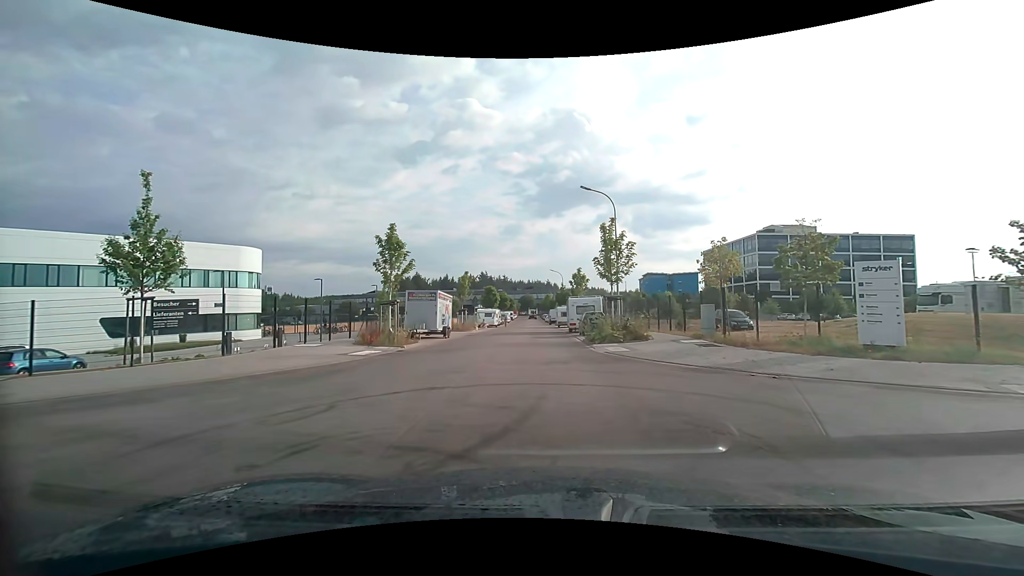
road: tertiary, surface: asphalt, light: Day
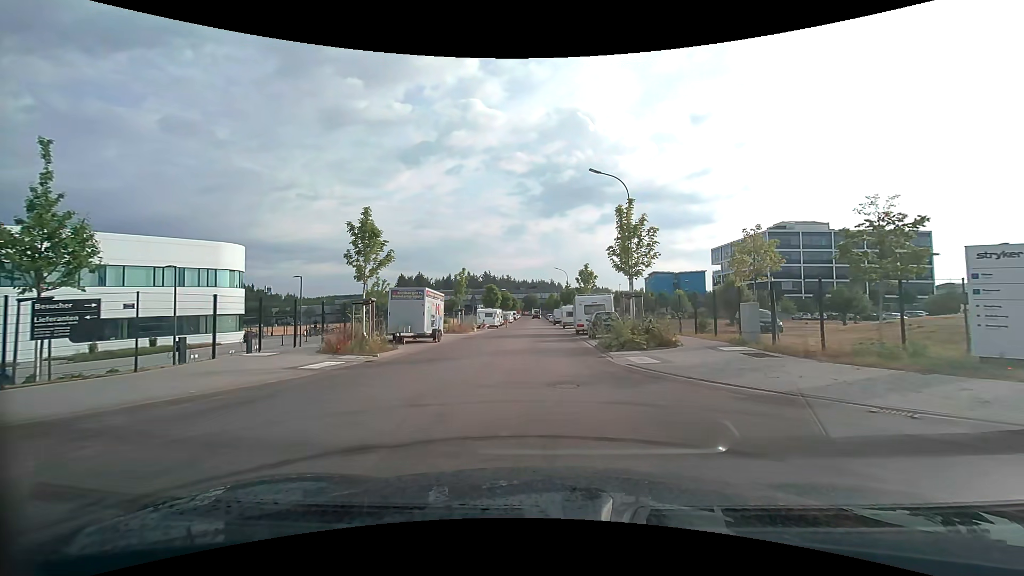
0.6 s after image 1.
(0.0, +3.9) m; 0°
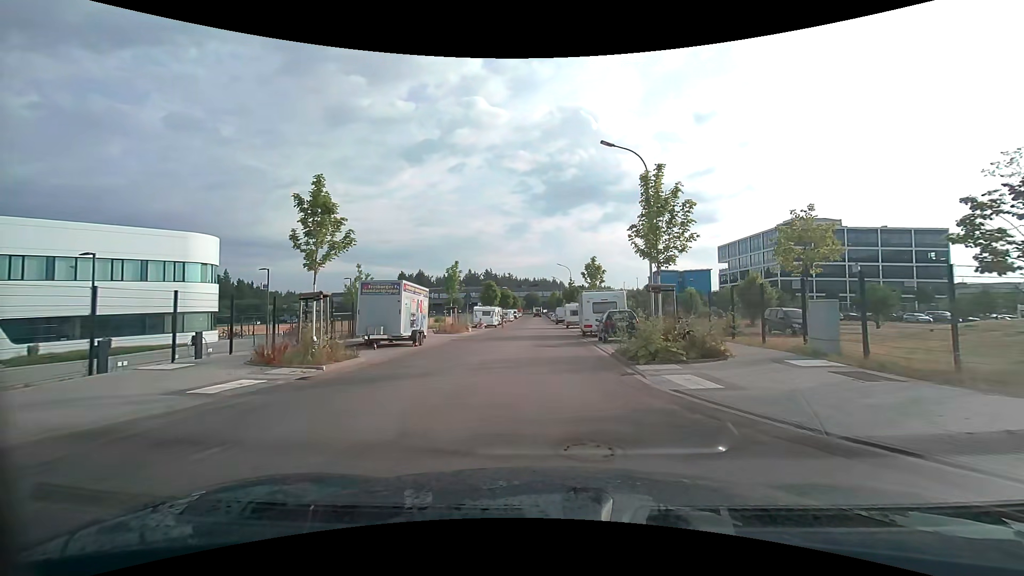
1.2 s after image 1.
(0.0, +4.4) m; 0°
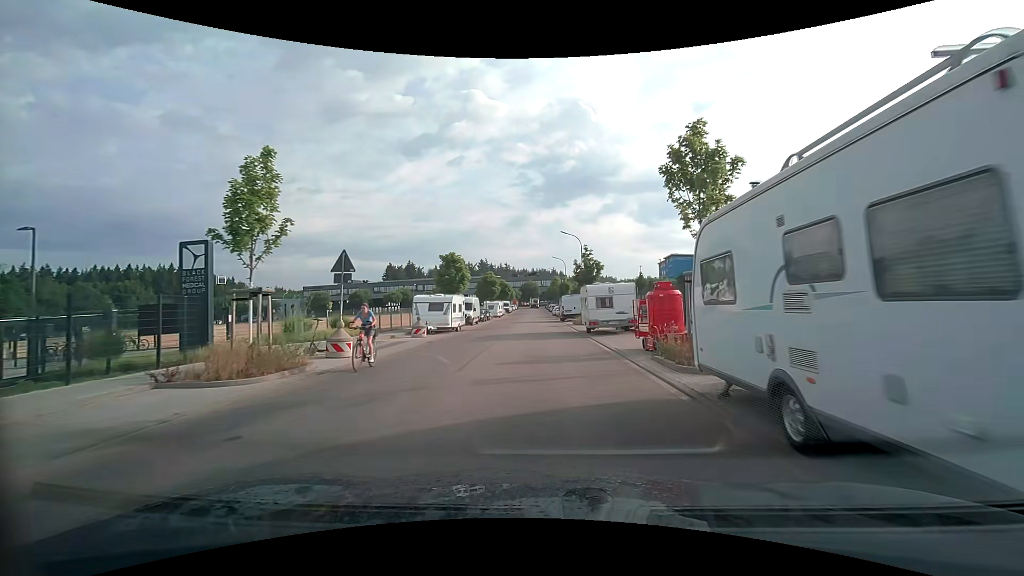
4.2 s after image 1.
(-0.1, +26.0) m; 0°
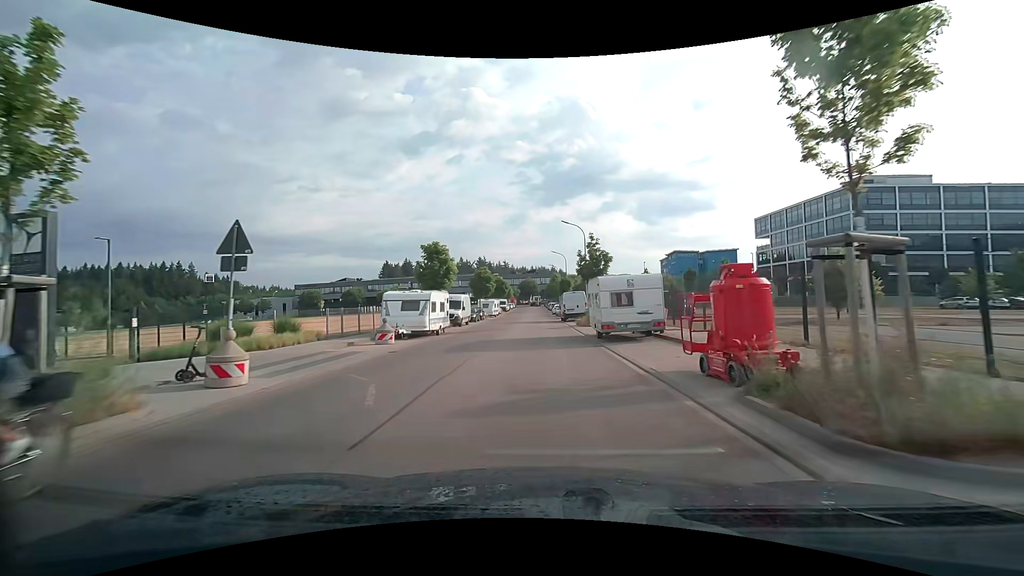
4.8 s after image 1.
(0.0, +5.7) m; 0°
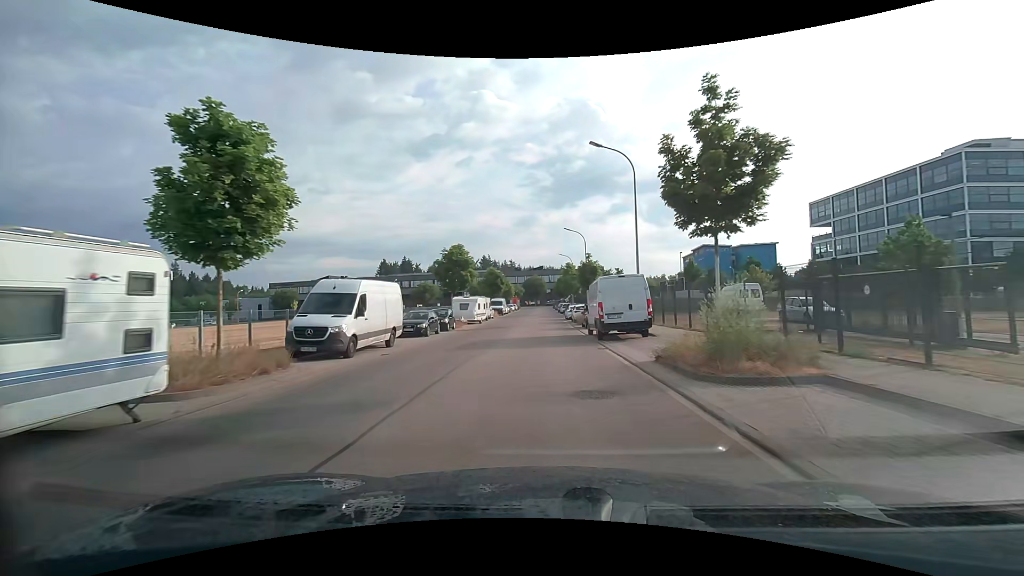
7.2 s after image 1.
(+0.1, +23.5) m; 0°
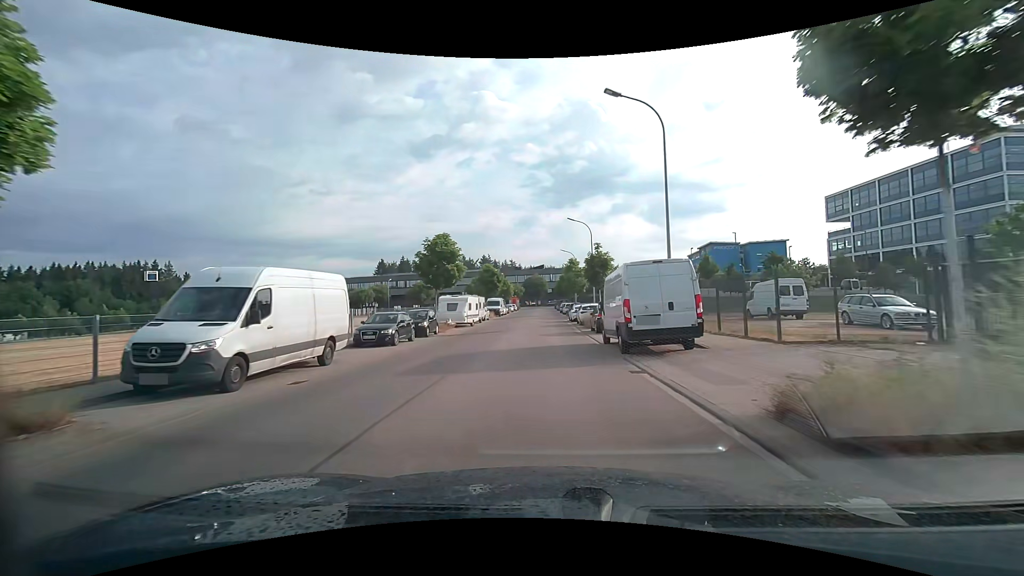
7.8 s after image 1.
(0.0, +6.1) m; 0°
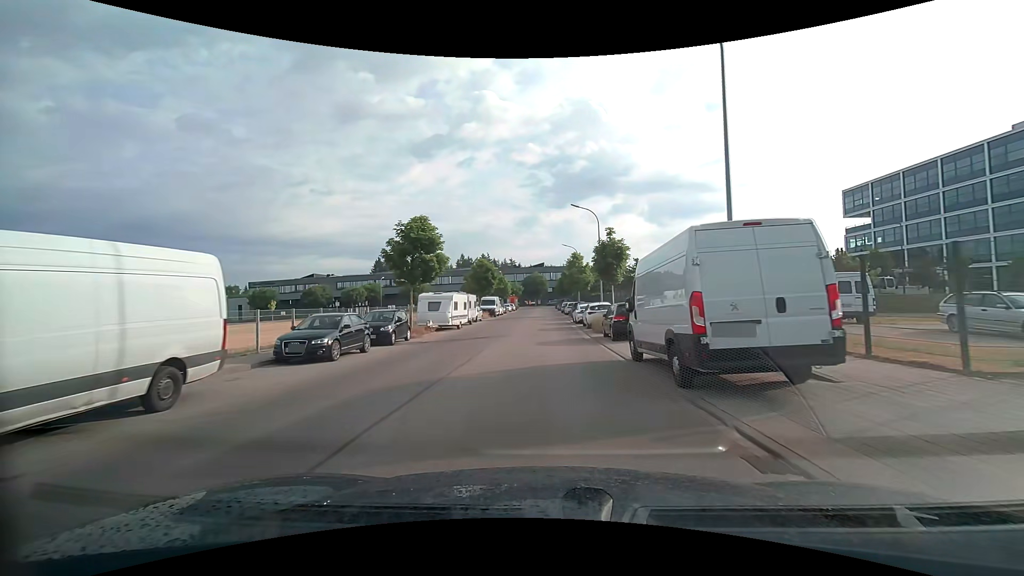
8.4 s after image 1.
(0.0, +6.1) m; 0°
(0, +10) (0, +20) (0, +30) (0, +40) (0, +50) (0, +60) (0, +70) (0, +80) (0, +90) (0, +100) m
